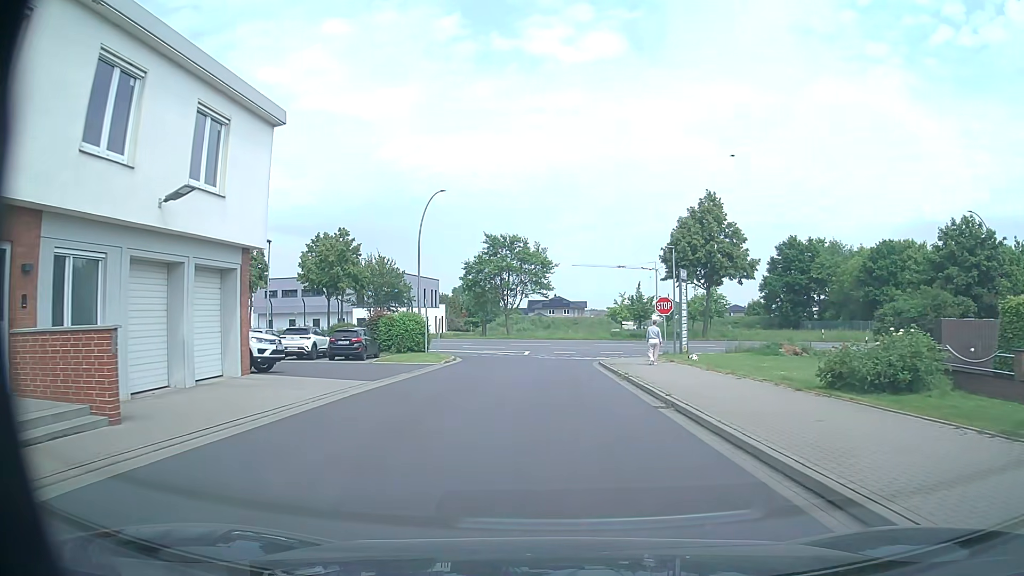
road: residential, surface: asphalt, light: Day
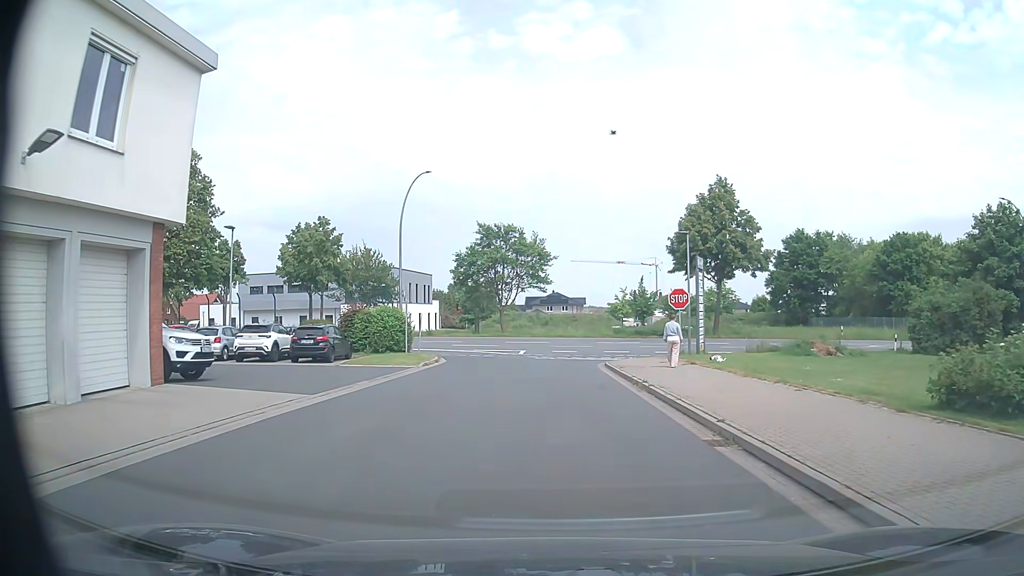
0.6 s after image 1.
(0.0, +4.4) m; +1°
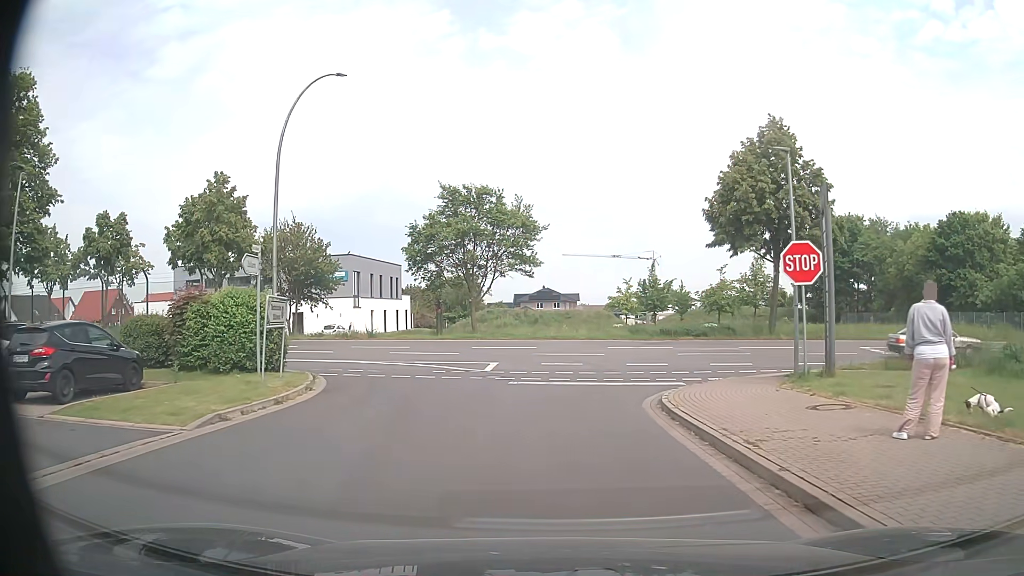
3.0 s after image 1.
(+0.1, +15.3) m; 0°
(0, +10) (0, +20) (-1, +30) (-9, +35) (-19, +37) (-29, +38) (-39, +38) (-49, +39) (-59, +39) (-69, +38) m
